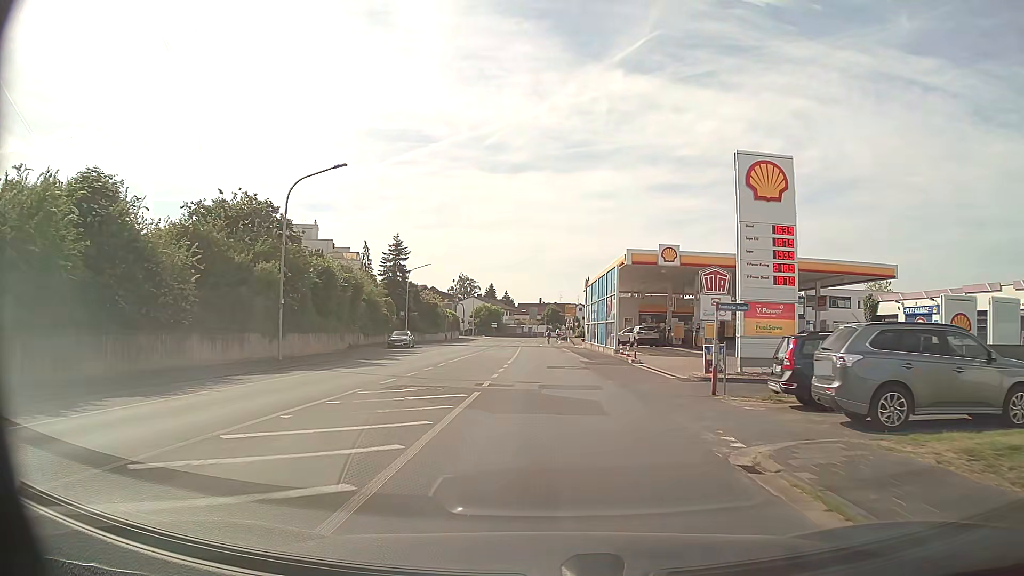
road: tertiary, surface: asphalt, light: Day
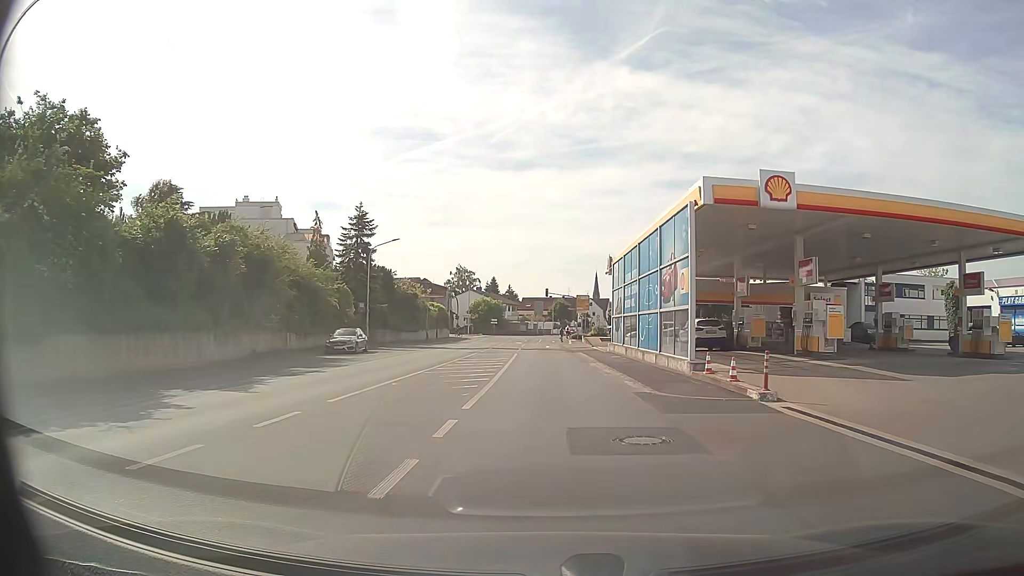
(0.0, +17.4) m; 0°
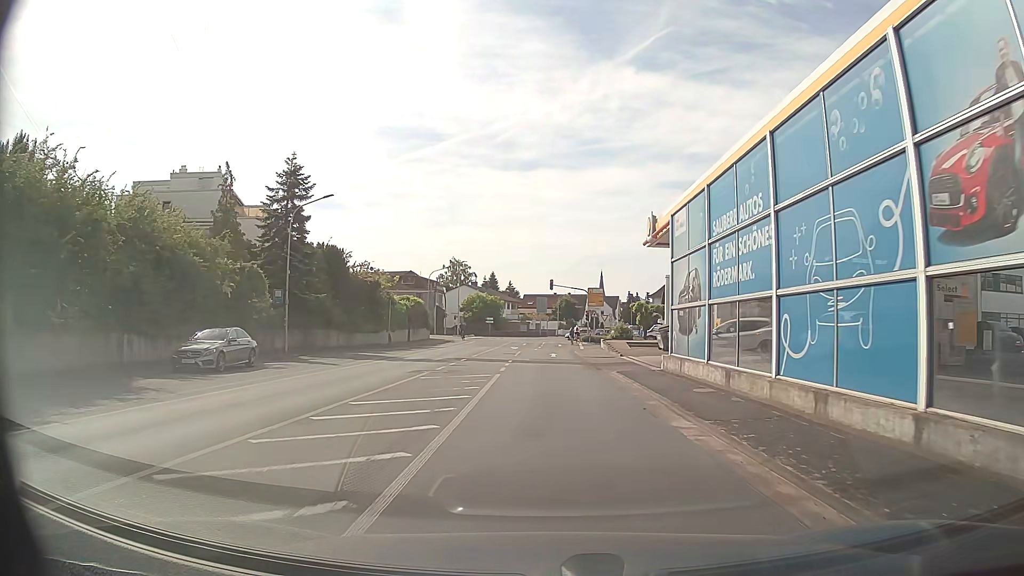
(-0.1, +16.9) m; 0°
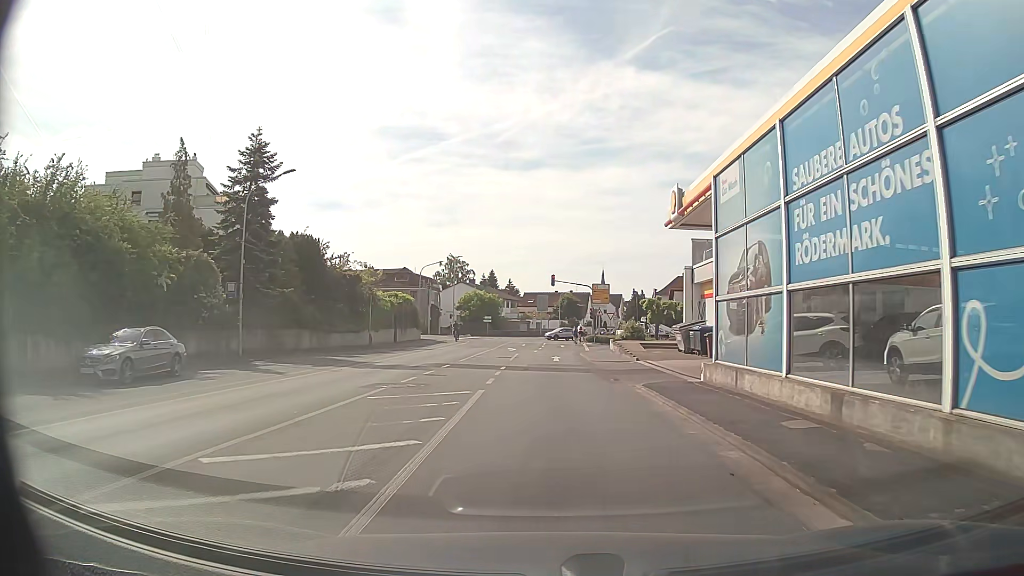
(0.0, +5.6) m; 0°
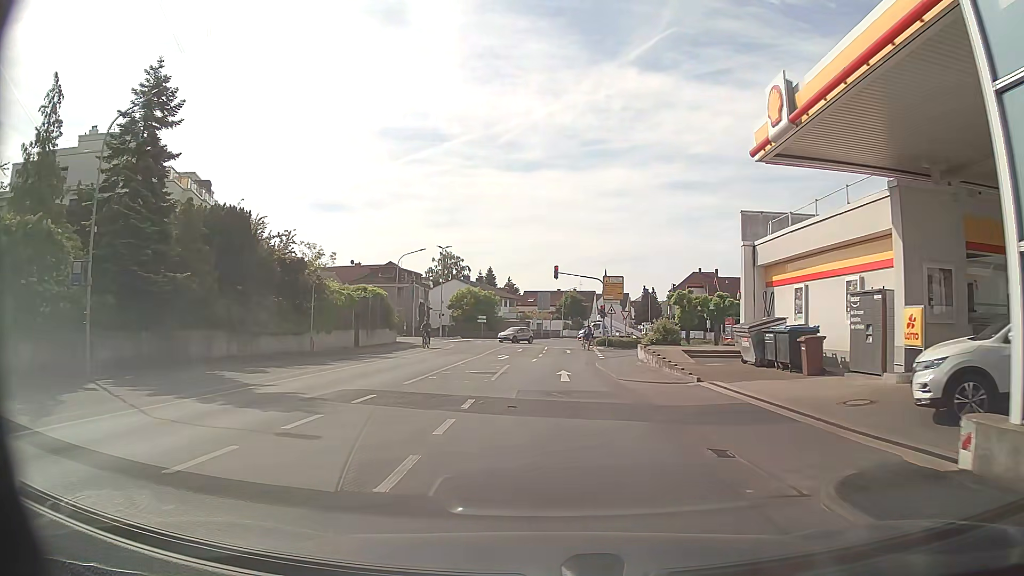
(0.0, +11.1) m; 0°
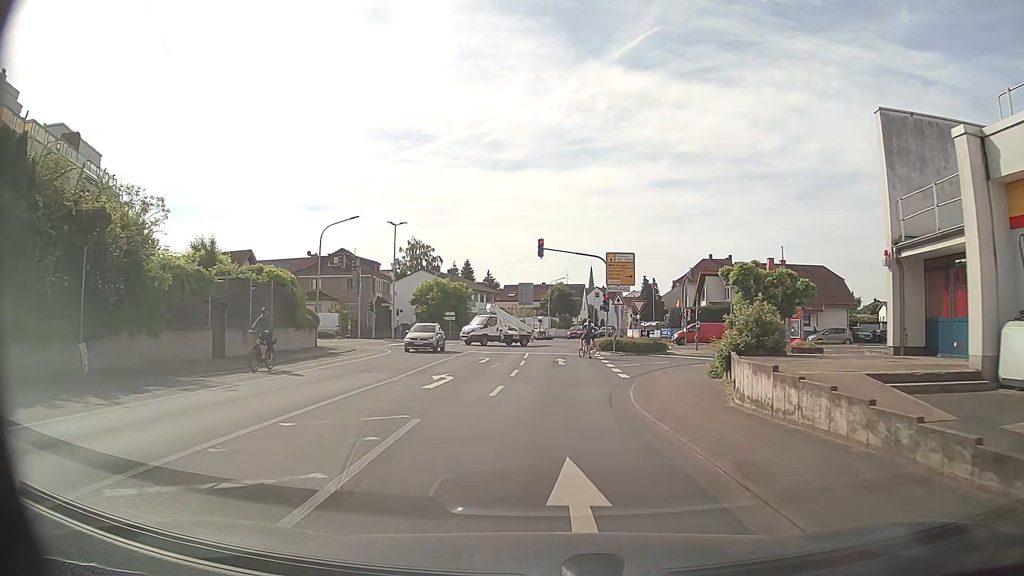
(+0.2, +16.3) m; +1°
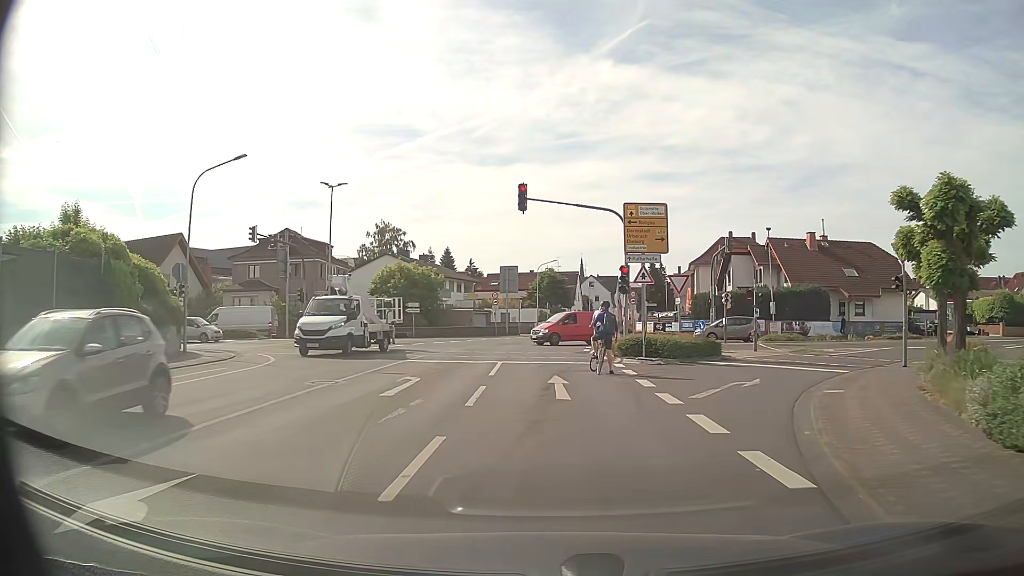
(+0.2, +14.4) m; +1°
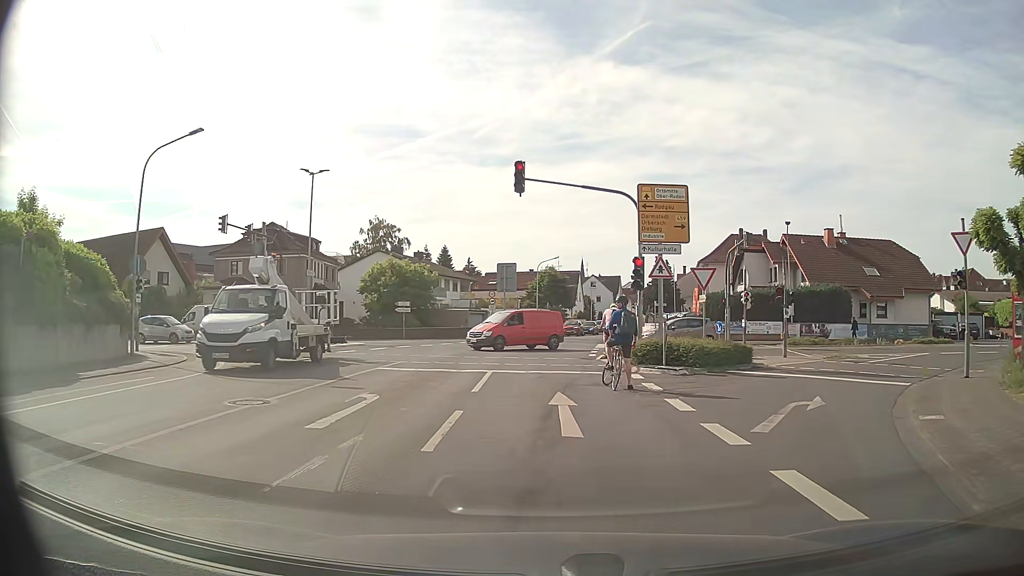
(0.0, +3.7) m; -1°
(0, +10) (0, +20) (0, +30) (+1, +40) (+3, +50) (+5, +60) (+7, +69) (+9, +79) (+11, +89) (+13, +99) m
